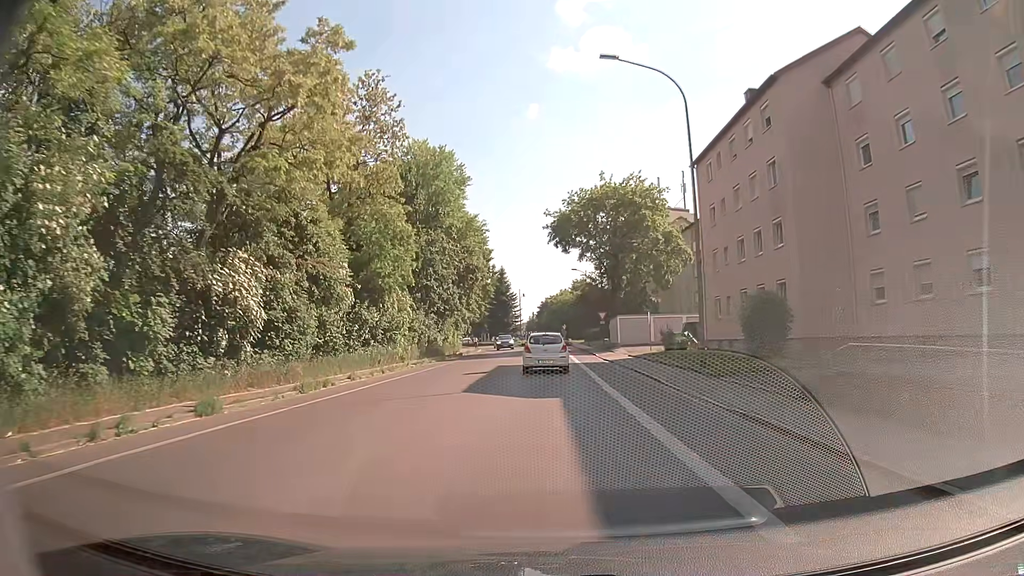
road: tertiary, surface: asphalt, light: Day
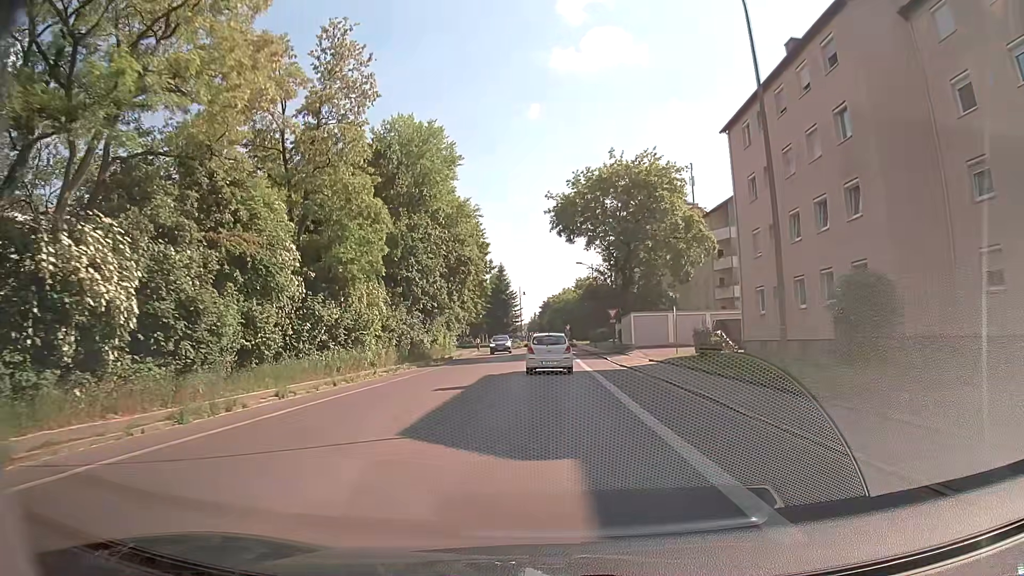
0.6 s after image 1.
(0.0, +7.5) m; -1°
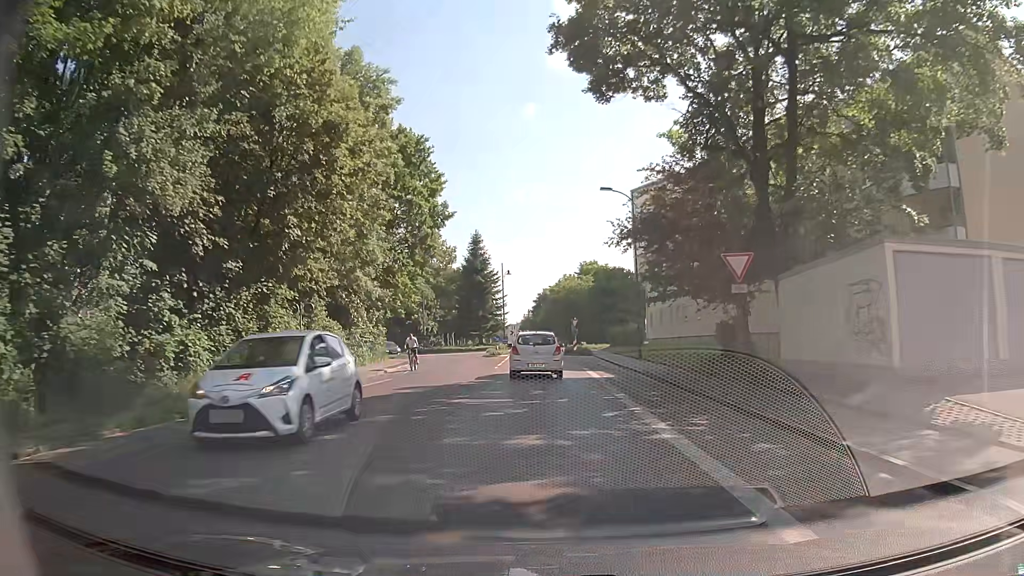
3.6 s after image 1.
(+0.3, +35.8) m; +1°
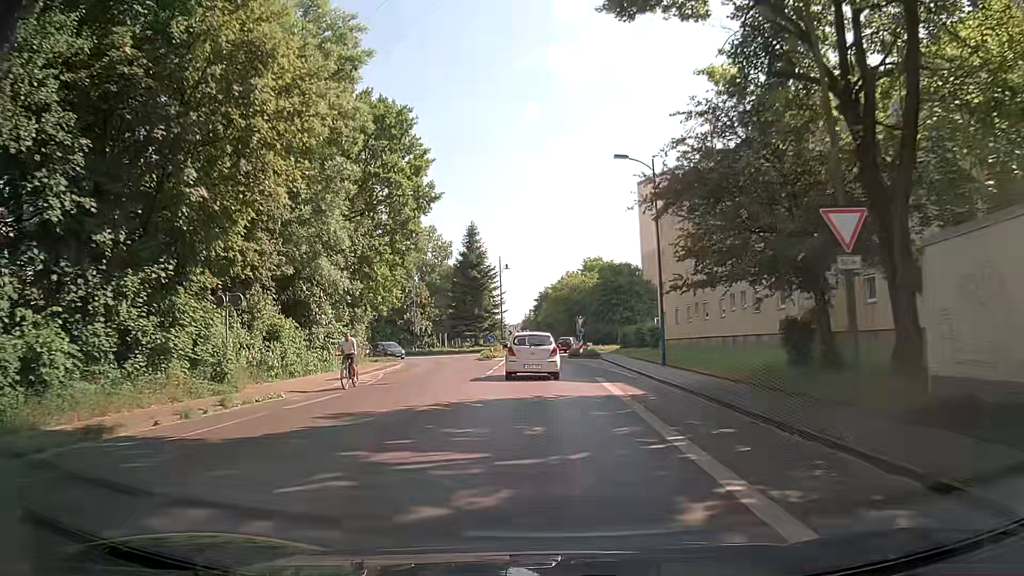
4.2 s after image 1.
(-0.1, +6.6) m; -1°
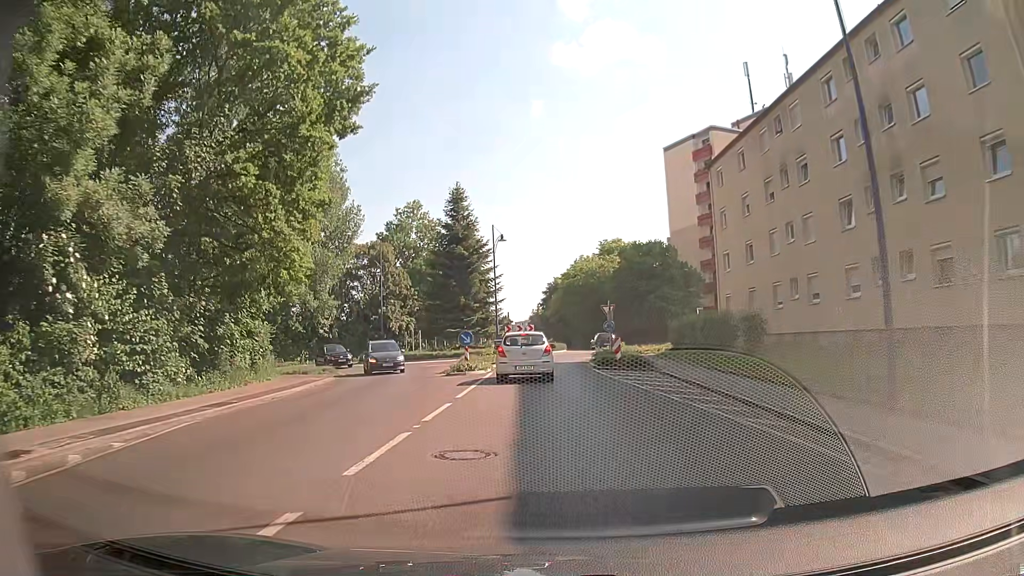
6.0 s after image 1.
(-0.2, +18.4) m; 0°
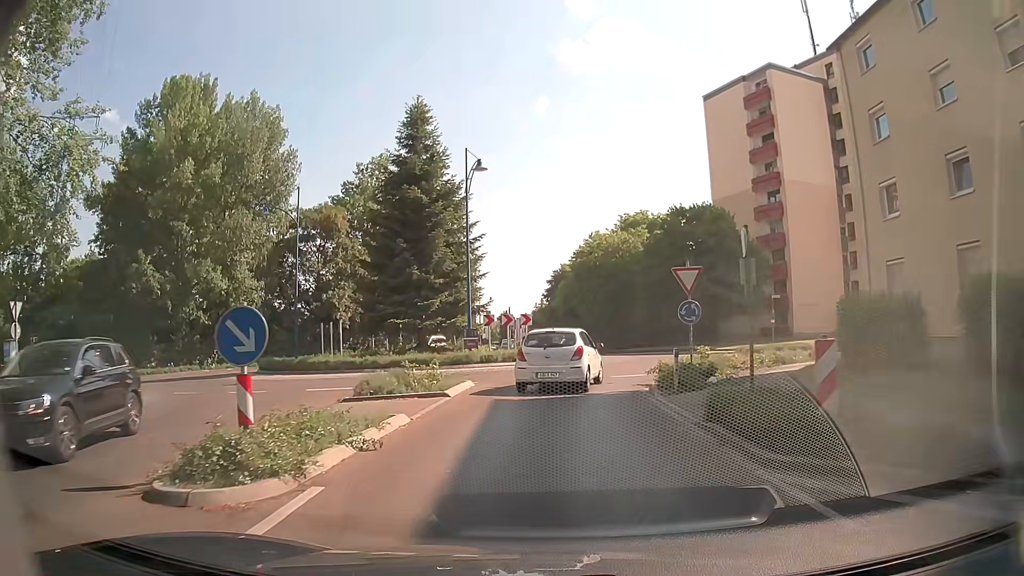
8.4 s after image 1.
(-0.5, +20.0) m; -2°
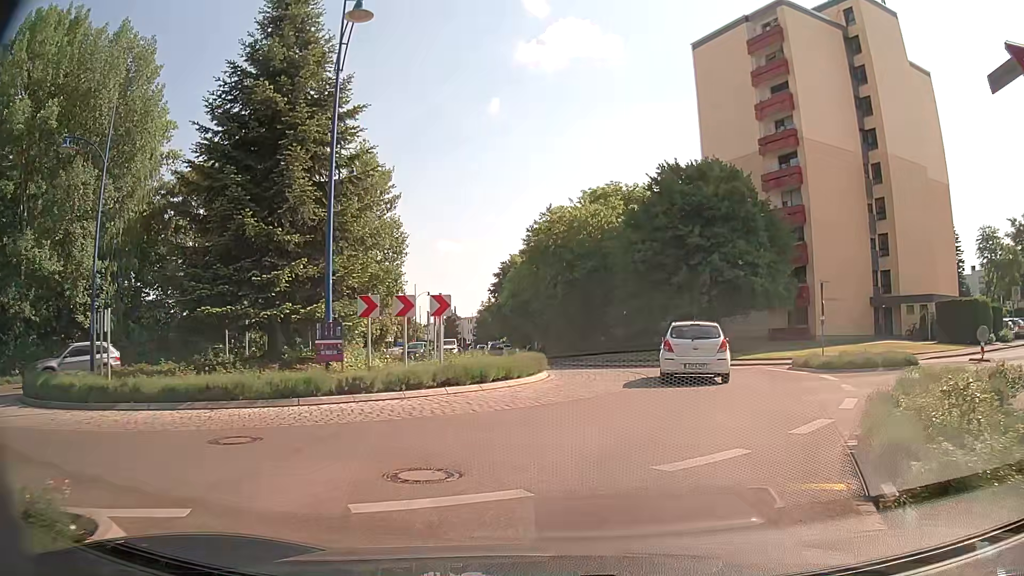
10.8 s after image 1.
(+0.3, +14.5) m; +4°
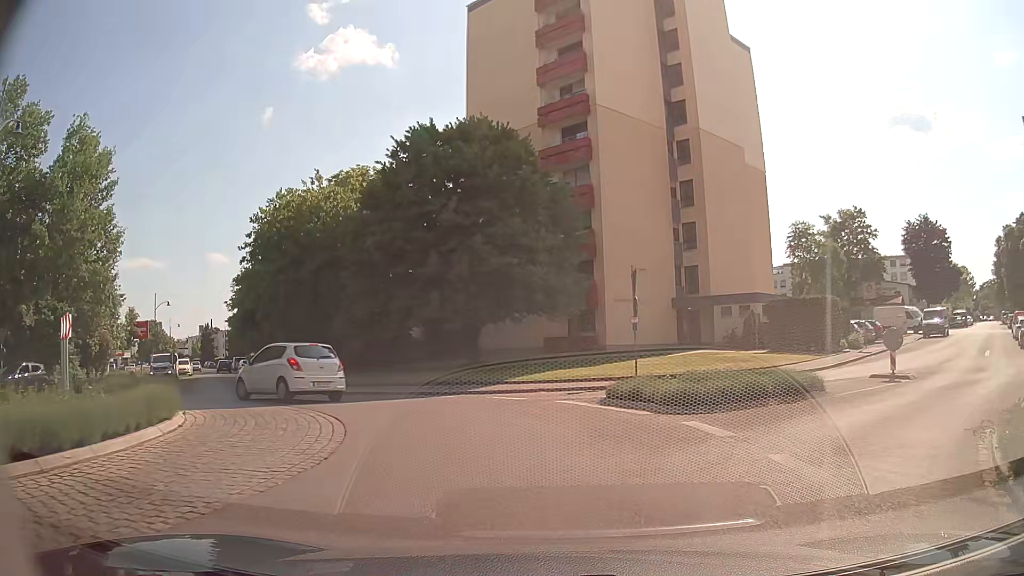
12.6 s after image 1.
(+1.6, +9.1) m; +21°
